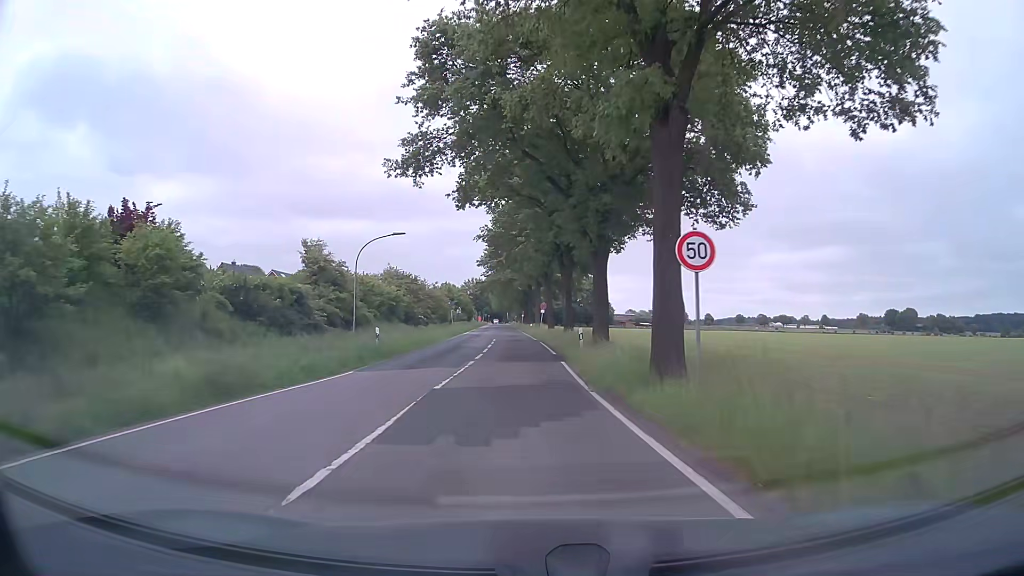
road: tertiary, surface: asphalt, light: Day
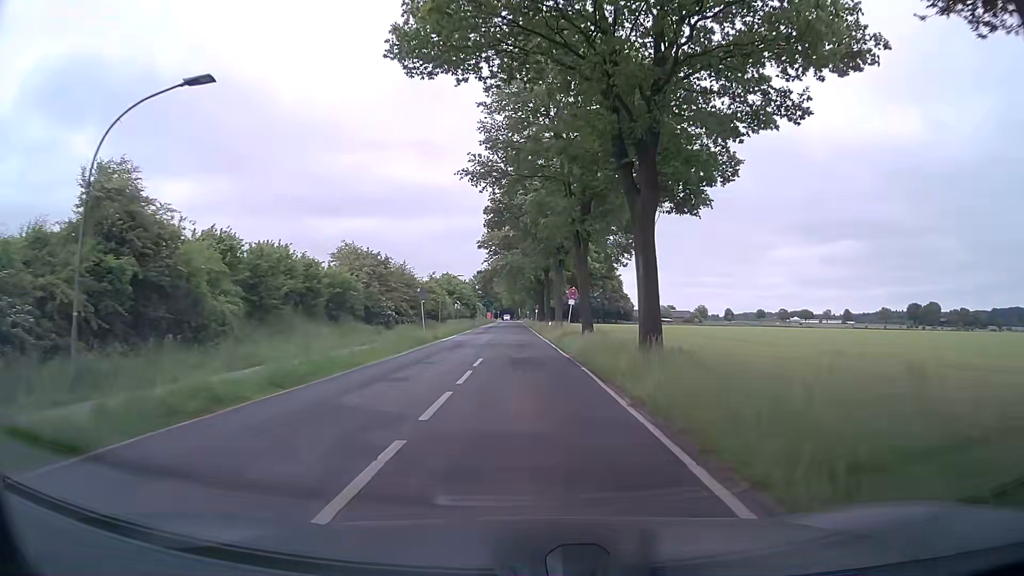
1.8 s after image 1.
(-0.4, +23.5) m; -2°
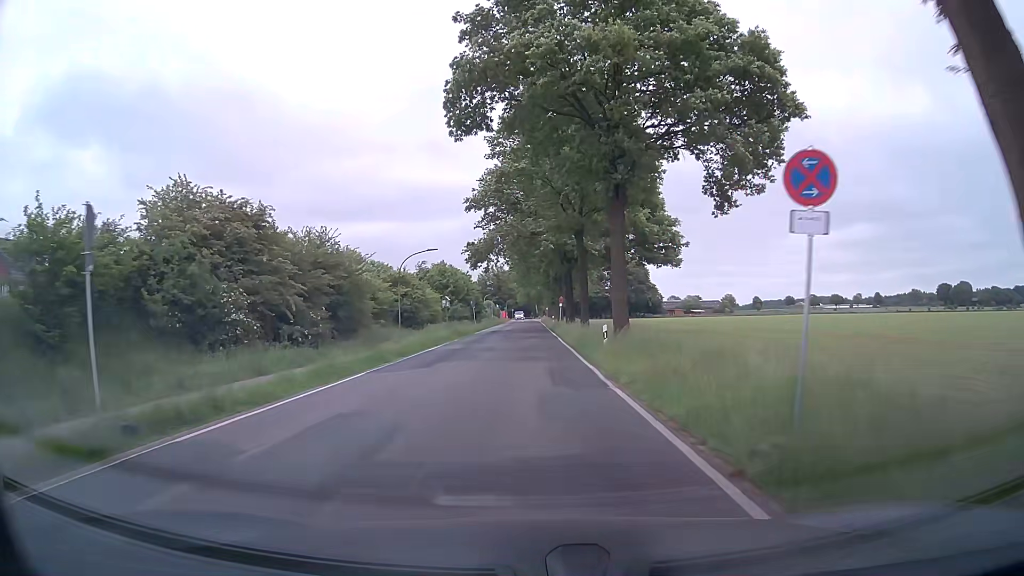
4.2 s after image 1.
(0.0, +29.6) m; -1°
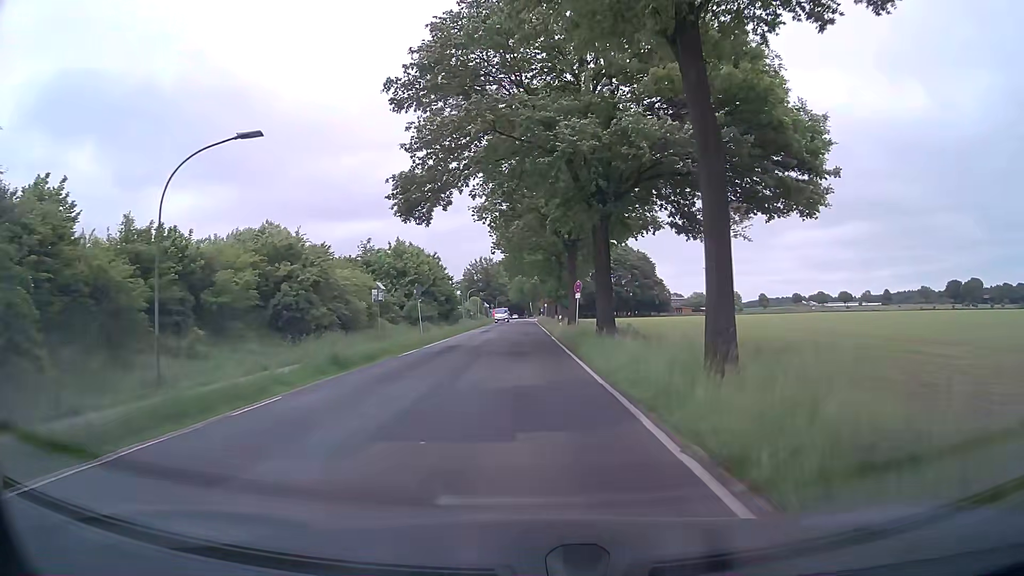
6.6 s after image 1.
(-0.1, +28.5) m; 0°
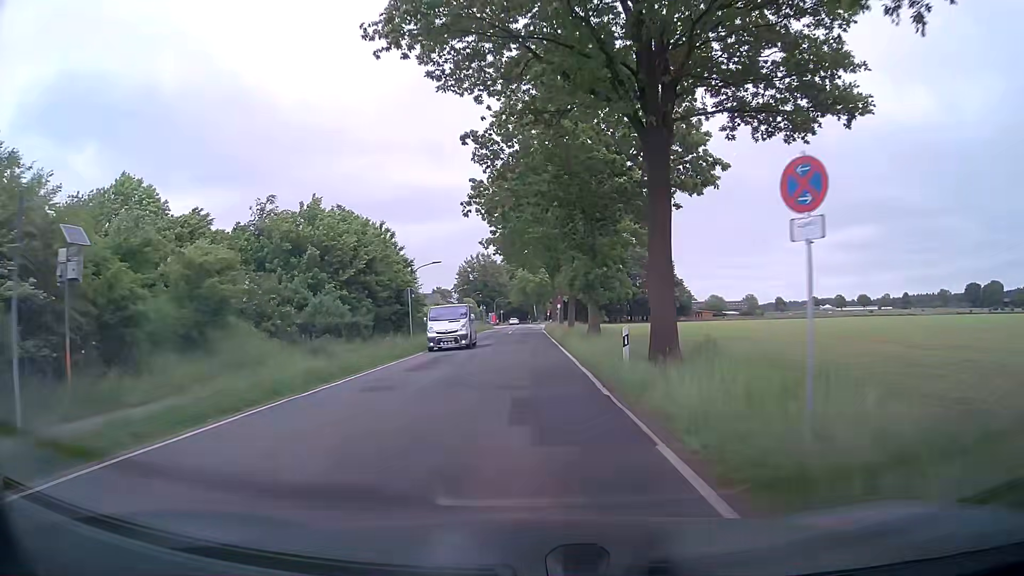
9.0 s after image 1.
(-0.3, +28.5) m; -1°
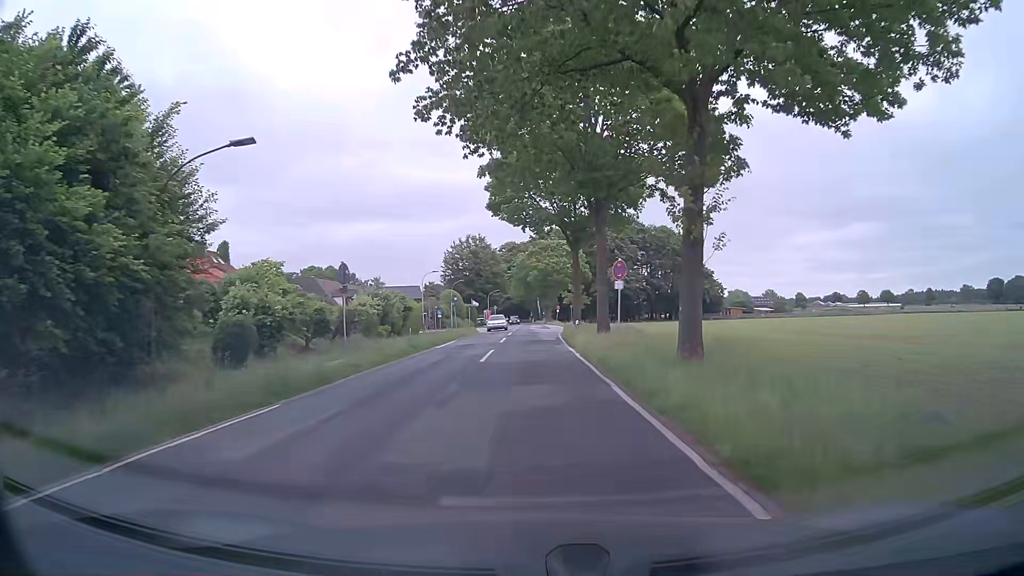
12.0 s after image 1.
(0.0, +35.5) m; 0°
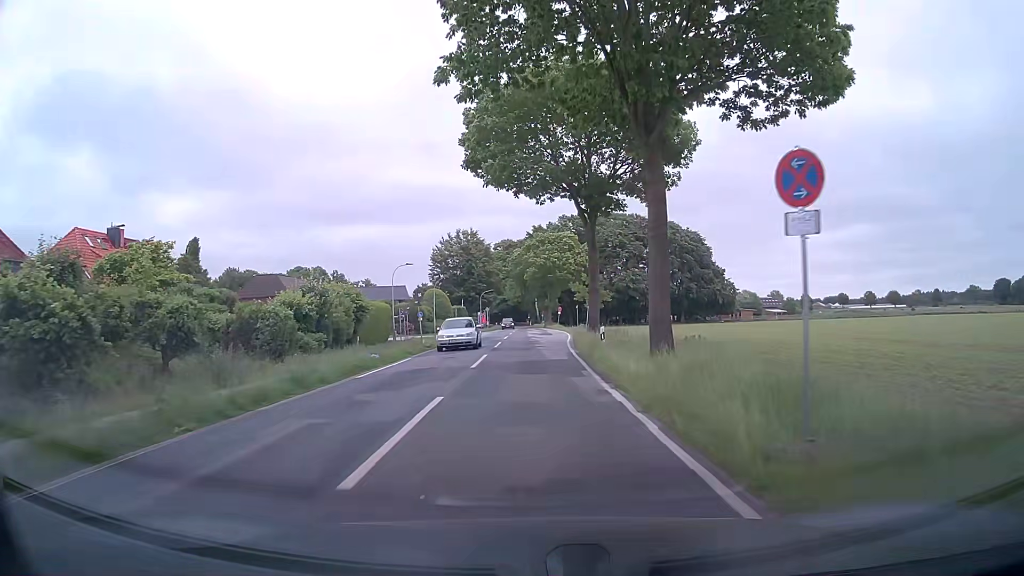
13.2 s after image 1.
(+0.1, +14.1) m; 0°
